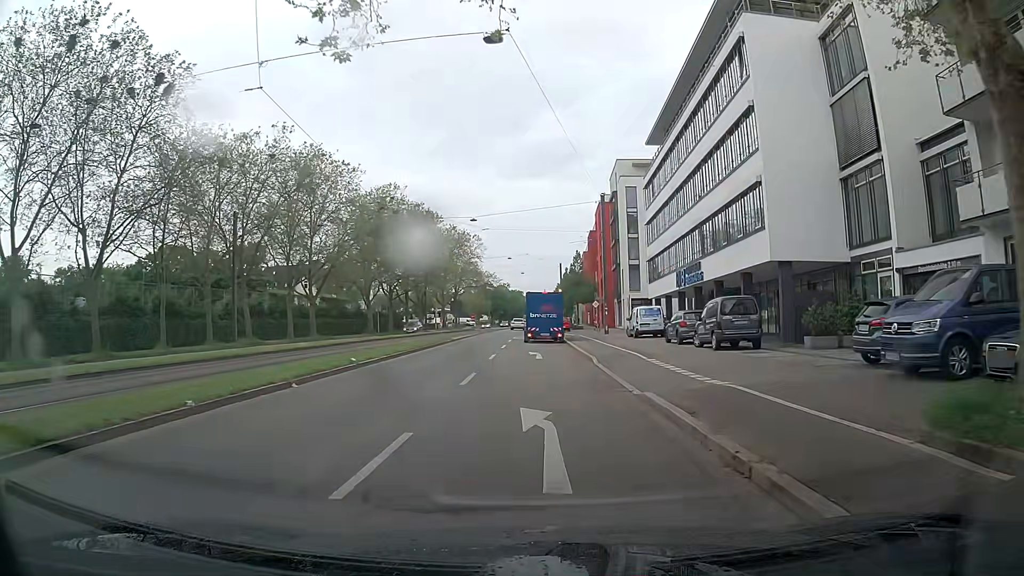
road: primary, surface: asphalt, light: Day
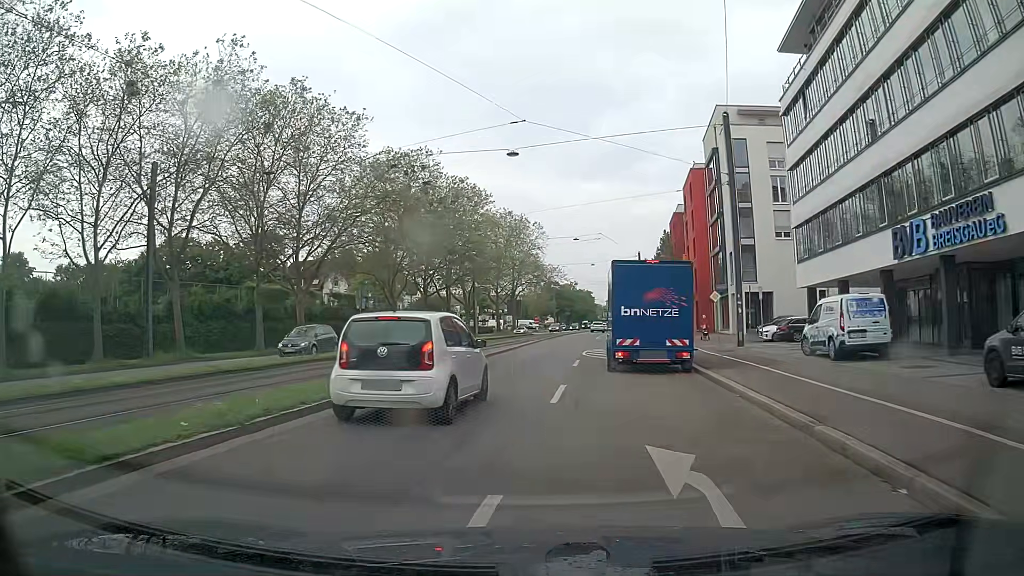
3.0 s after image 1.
(-1.0, +20.7) m; -8°
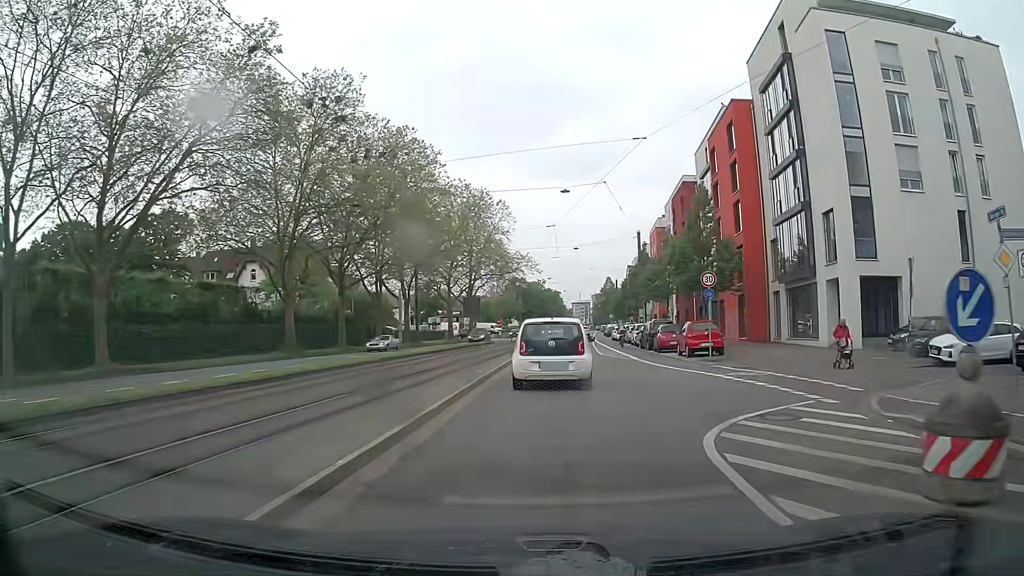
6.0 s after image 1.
(+0.5, +23.3) m; +4°
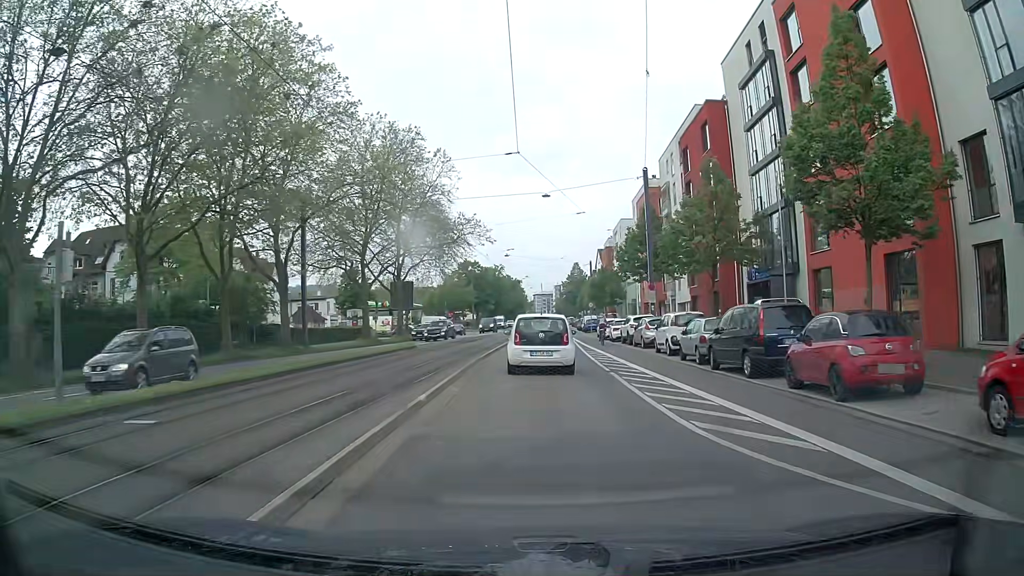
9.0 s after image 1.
(+0.8, +24.6) m; +3°
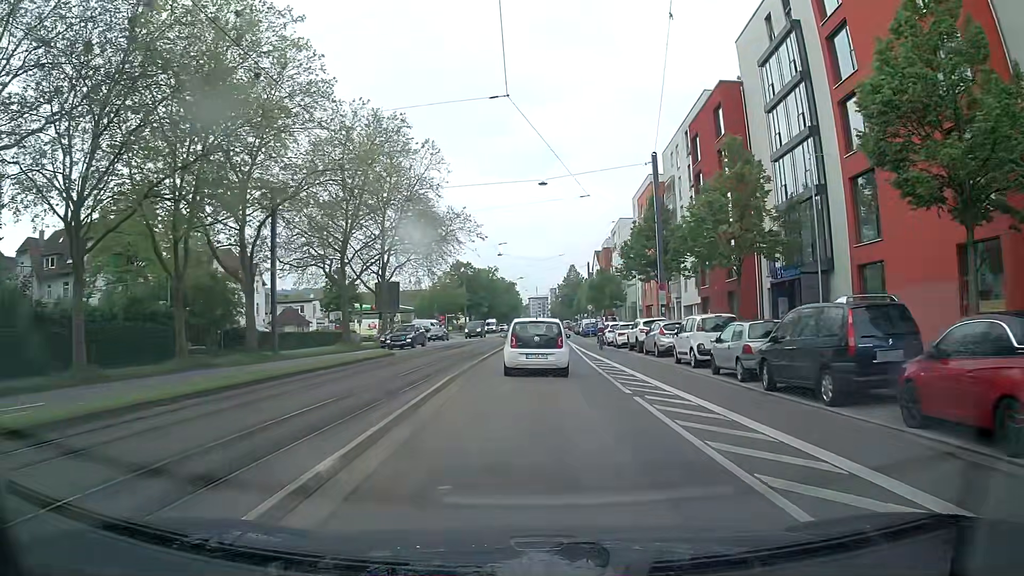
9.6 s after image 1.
(0.0, +4.8) m; 0°
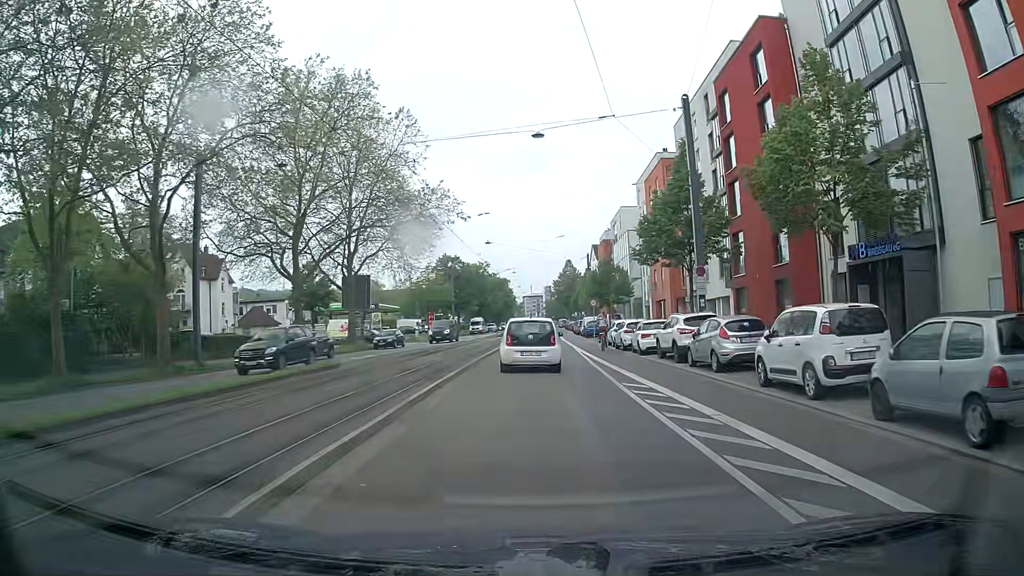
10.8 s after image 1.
(+0.1, +9.6) m; +1°
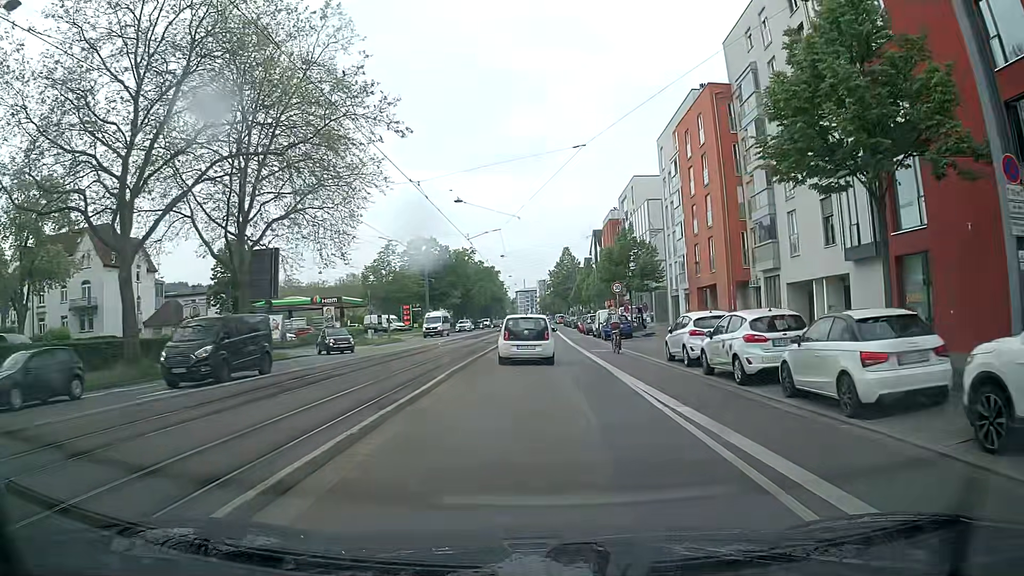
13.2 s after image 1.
(+0.2, +19.3) m; +2°
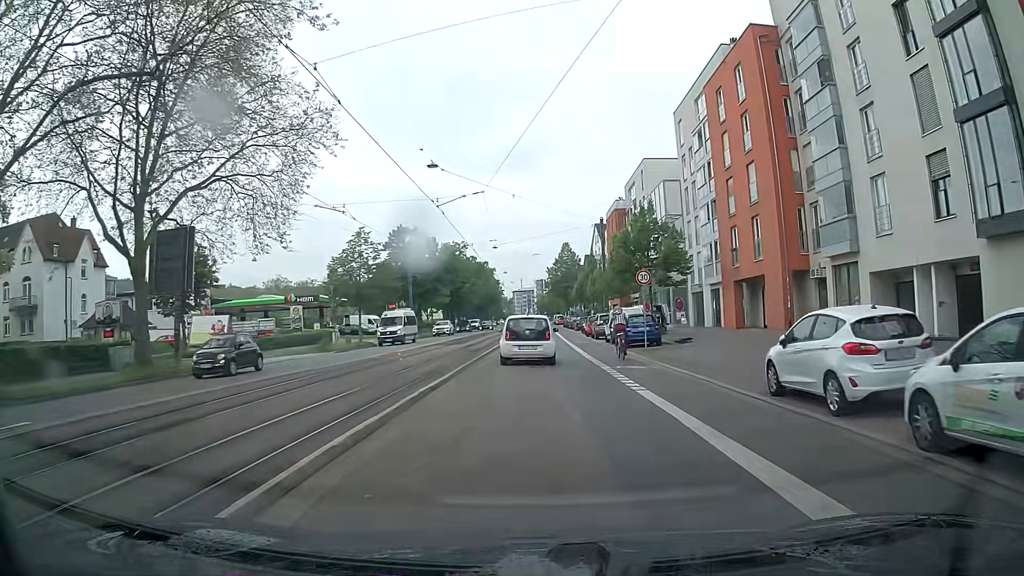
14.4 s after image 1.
(0.0, +9.6) m; -1°
(0, +10) (0, +20) (0, +30) (0, +40) (0, +50) (0, +60) (+1, +70) (+1, +80) (+1, +90) (+1, +100) m
